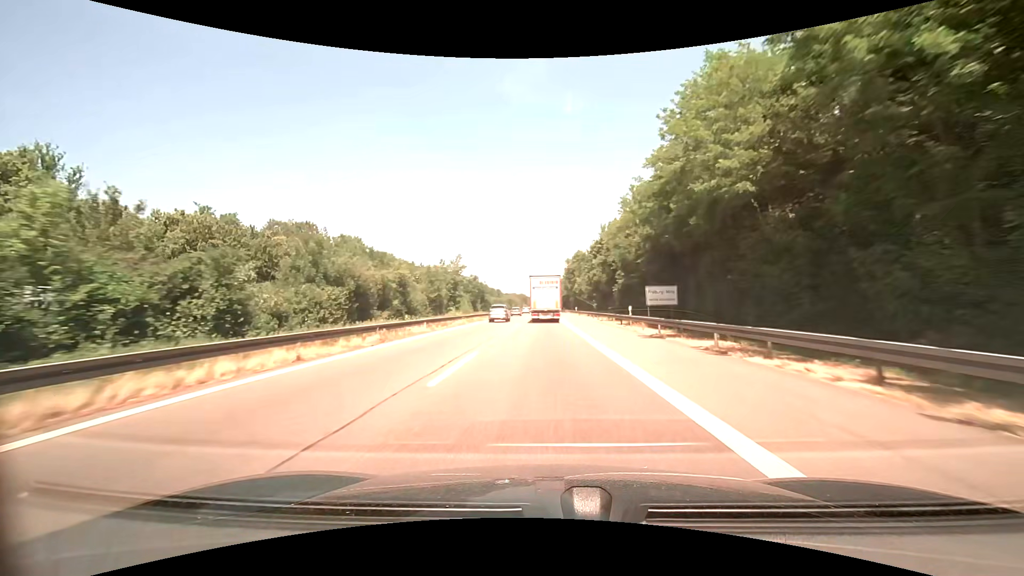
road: motorway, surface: asphalt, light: Day
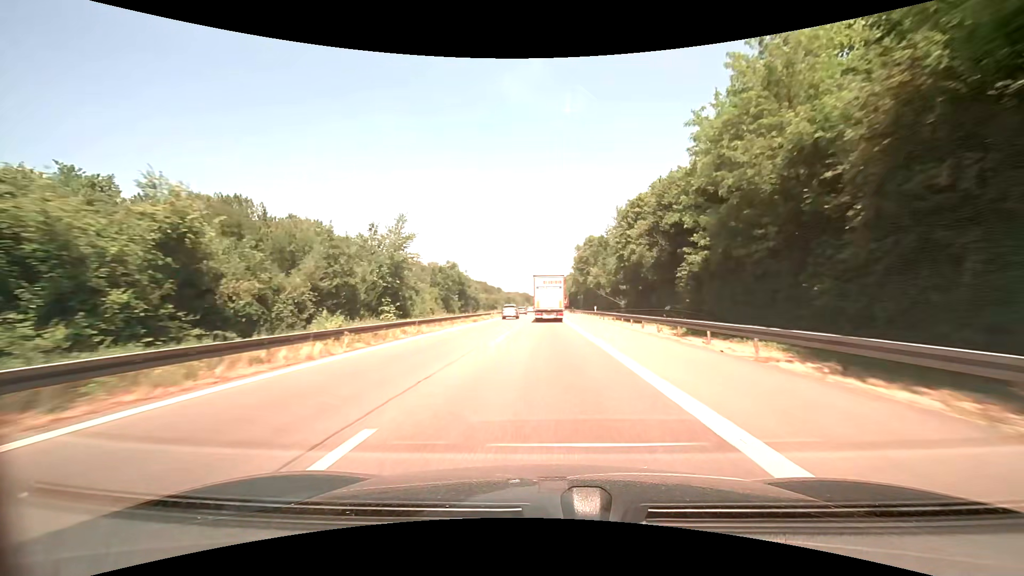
(-0.1, +26.9) m; 0°
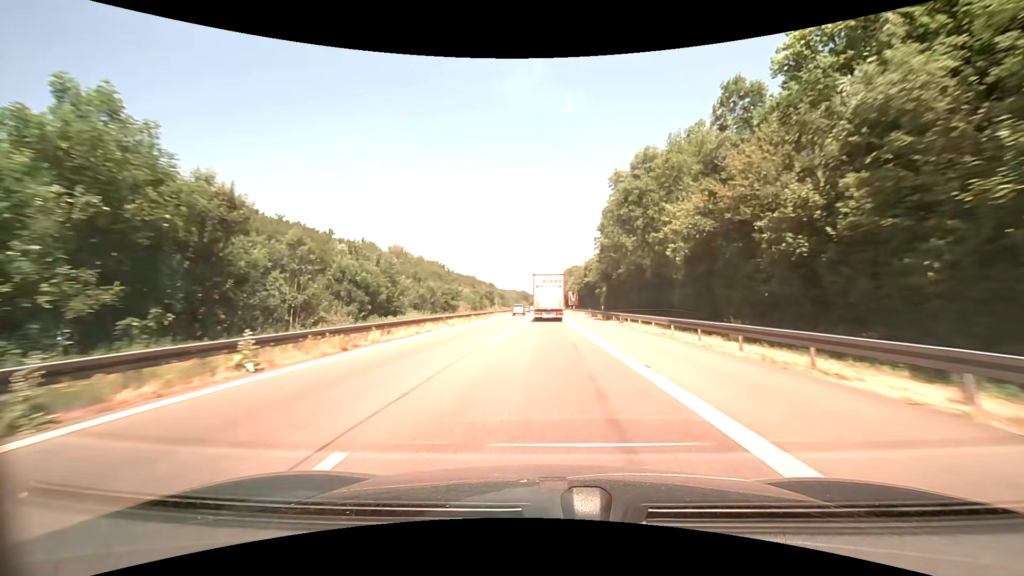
(-0.1, +55.0) m; 0°
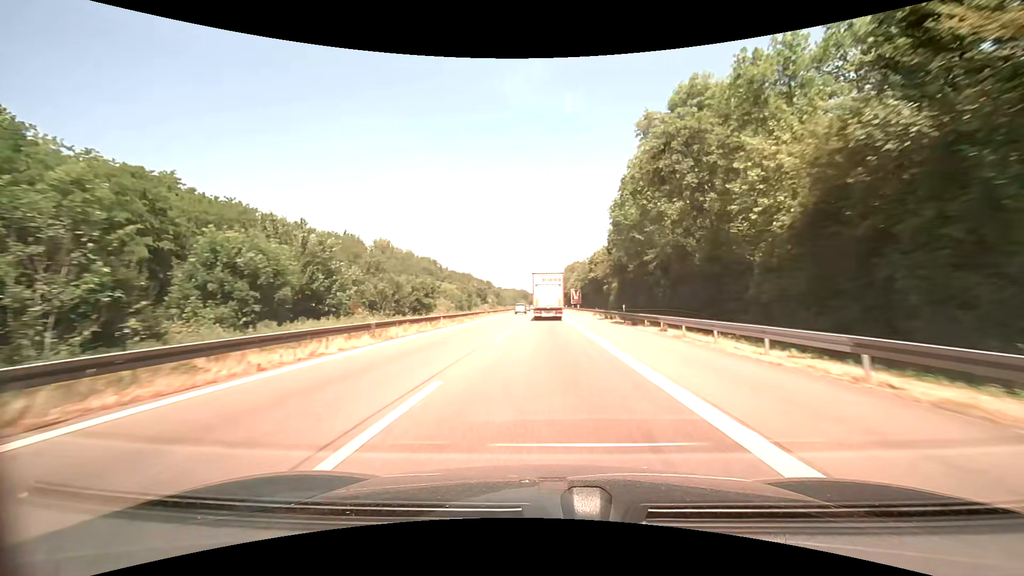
(0.0, +13.8) m; 0°
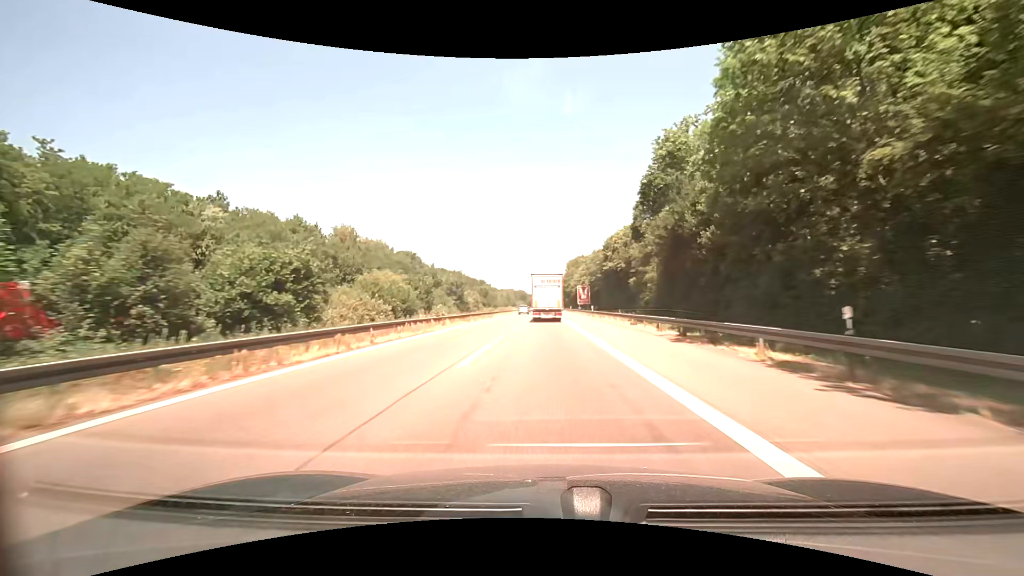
(0.0, +27.6) m; 0°
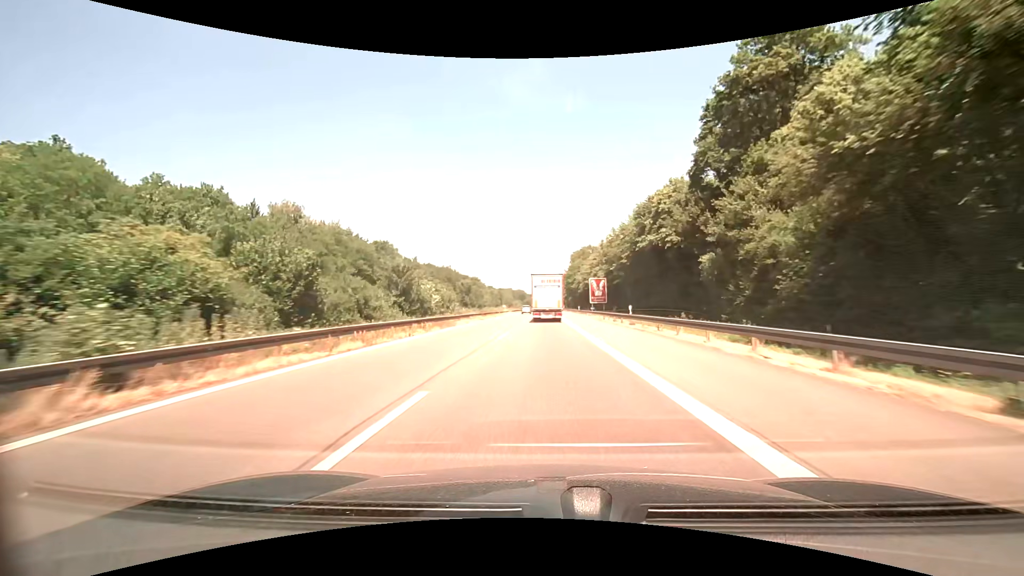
(+0.1, +27.5) m; 0°
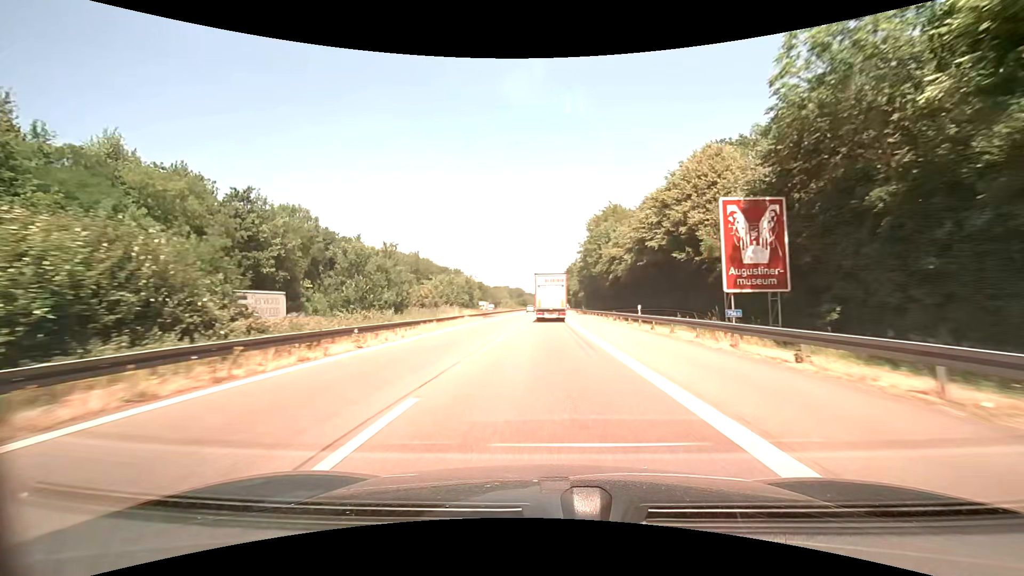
(0.0, +54.8) m; 0°
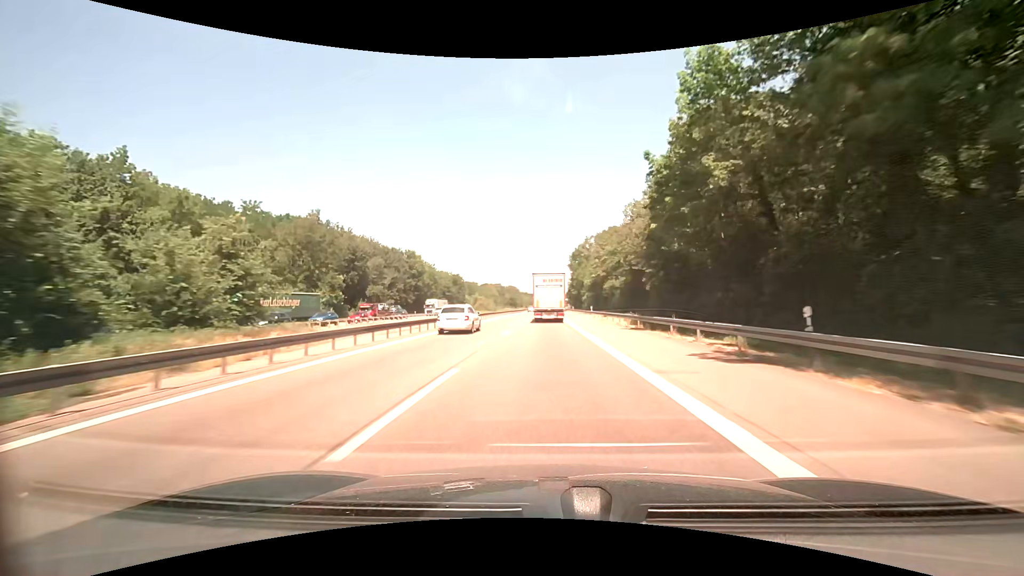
(+0.3, +68.8) m; 0°
(0, +10) (0, +20) (0, +30) (0, +40) (0, +50) (0, +60) (0, +70) (0, +80) (0, +90) (0, +100) m
